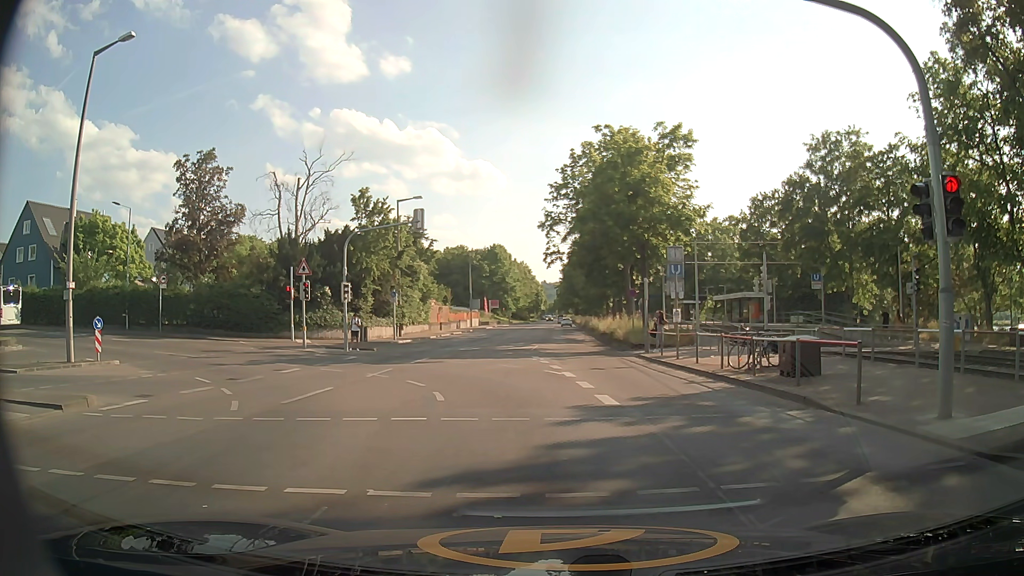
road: secondary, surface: asphalt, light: Day
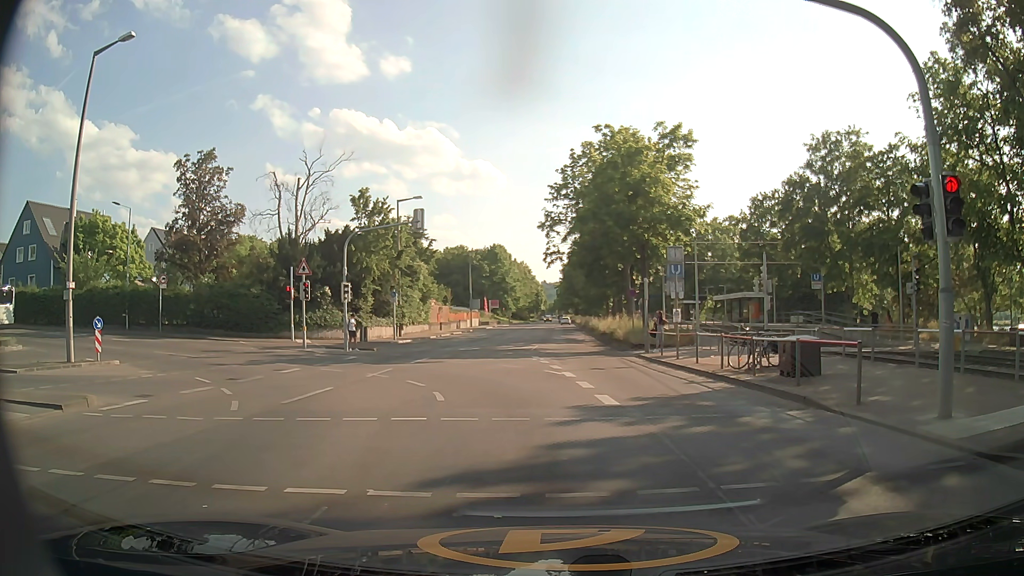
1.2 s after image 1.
(0.0, 0.0) m; 0°
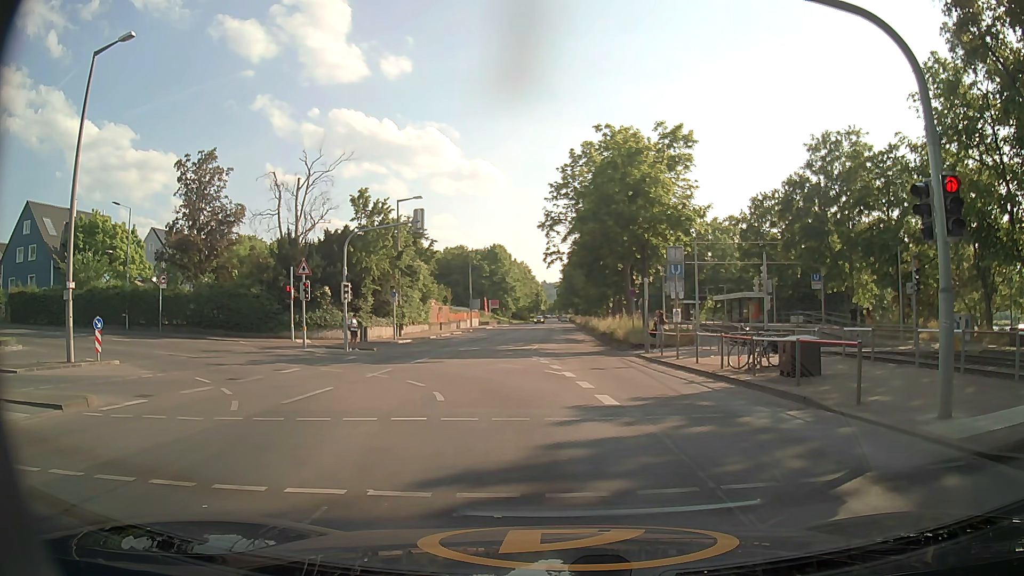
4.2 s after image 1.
(0.0, 0.0) m; 0°
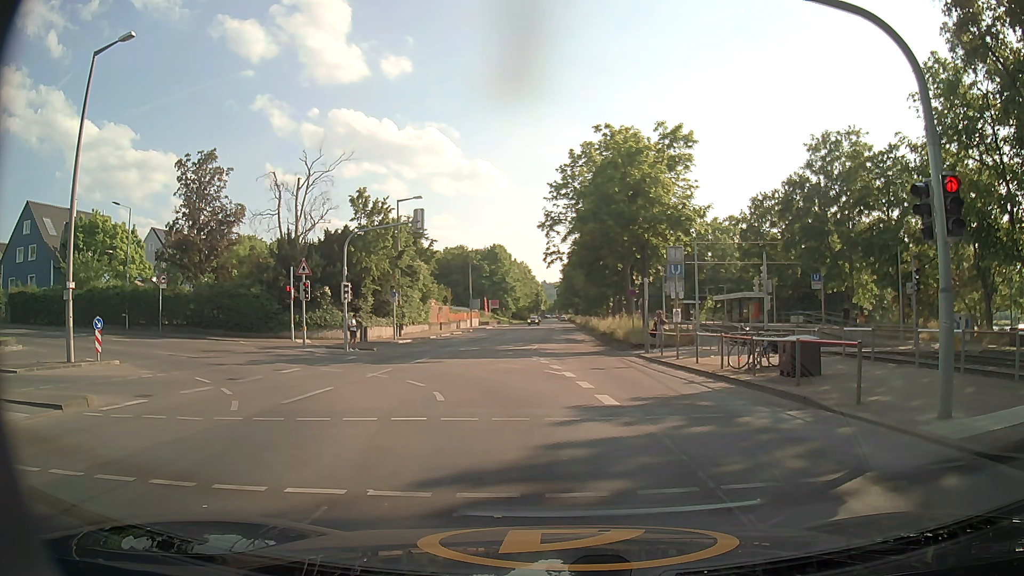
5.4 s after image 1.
(0.0, 0.0) m; 0°
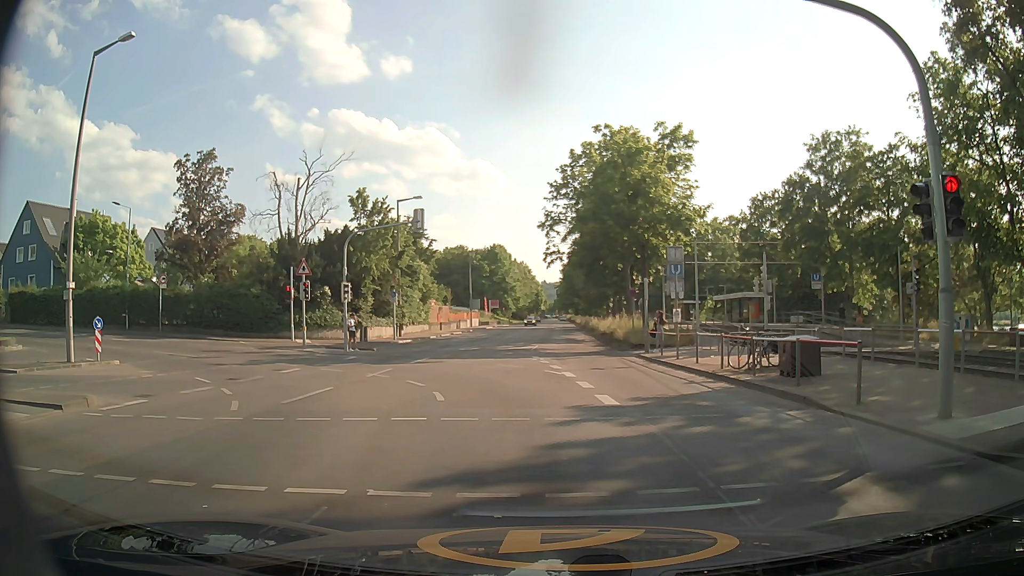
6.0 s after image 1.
(0.0, 0.0) m; 0°
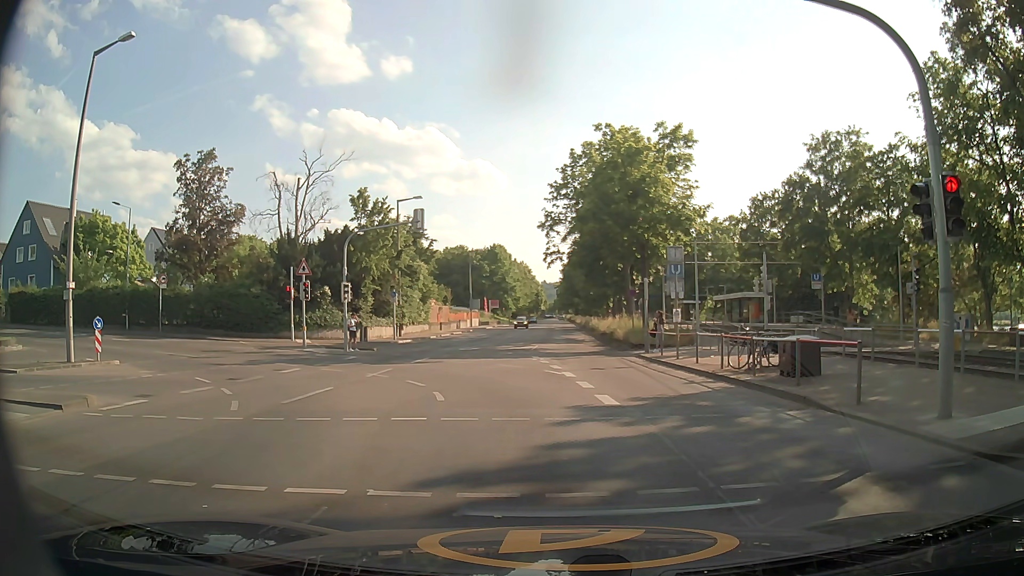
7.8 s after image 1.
(0.0, 0.0) m; 0°
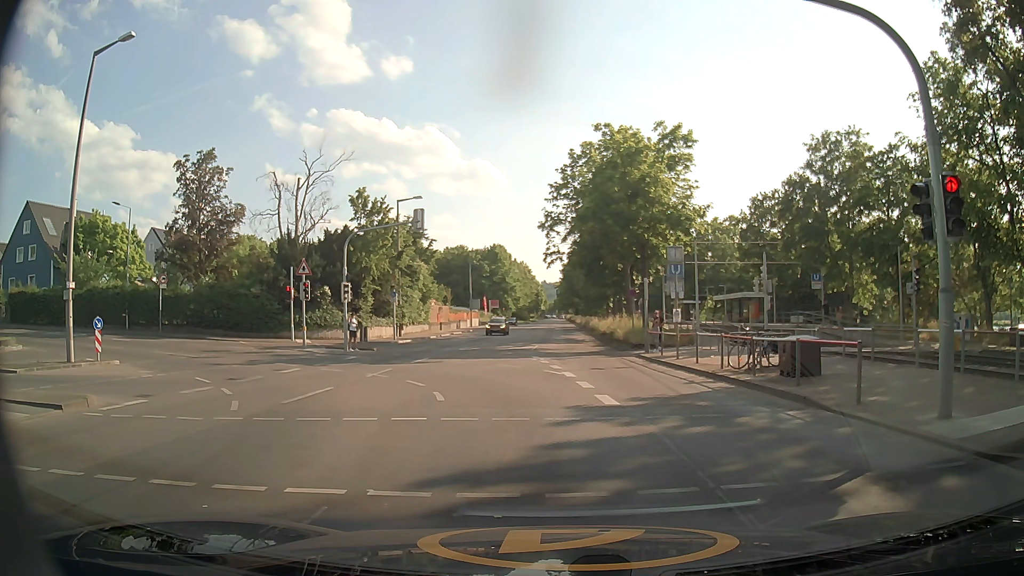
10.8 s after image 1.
(0.0, 0.0) m; 0°
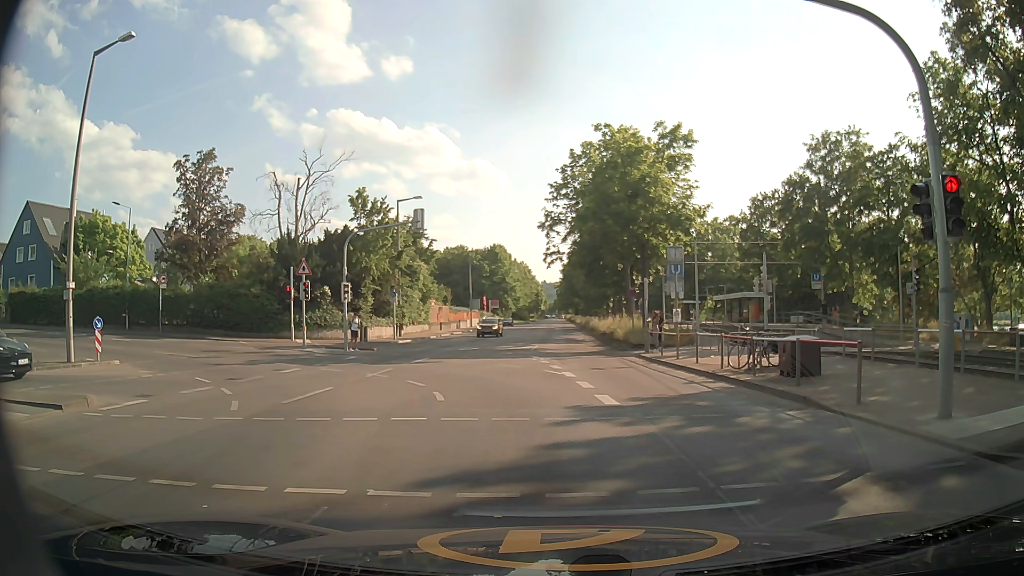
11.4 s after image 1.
(0.0, 0.0) m; 0°
(0, +10) (-2, +20) (-8, +27) (-18, +31) (-27, +33) (-37, +34) (-47, +34) (-57, +35) (-67, +36) (-77, +37) m
